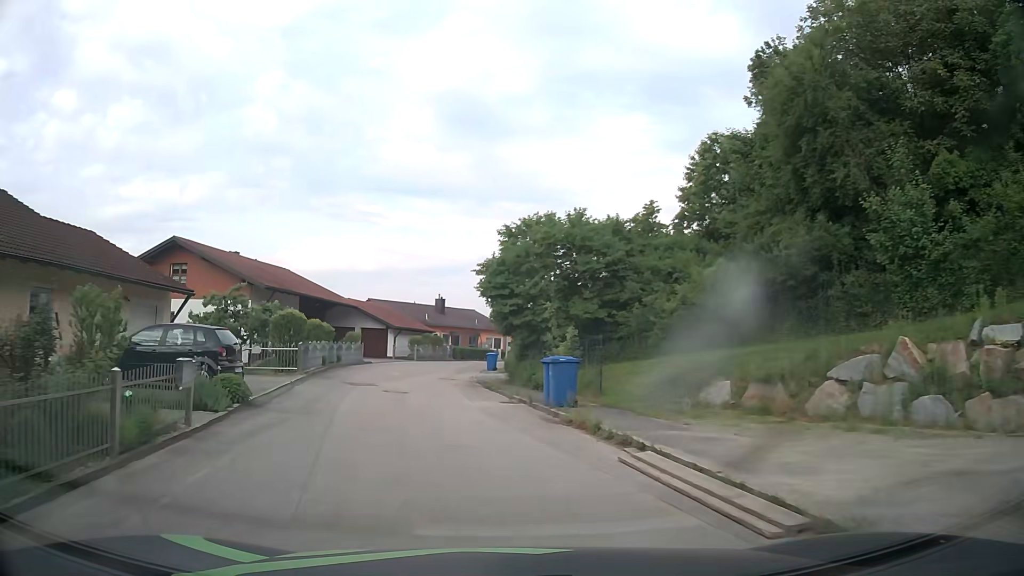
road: residential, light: Day
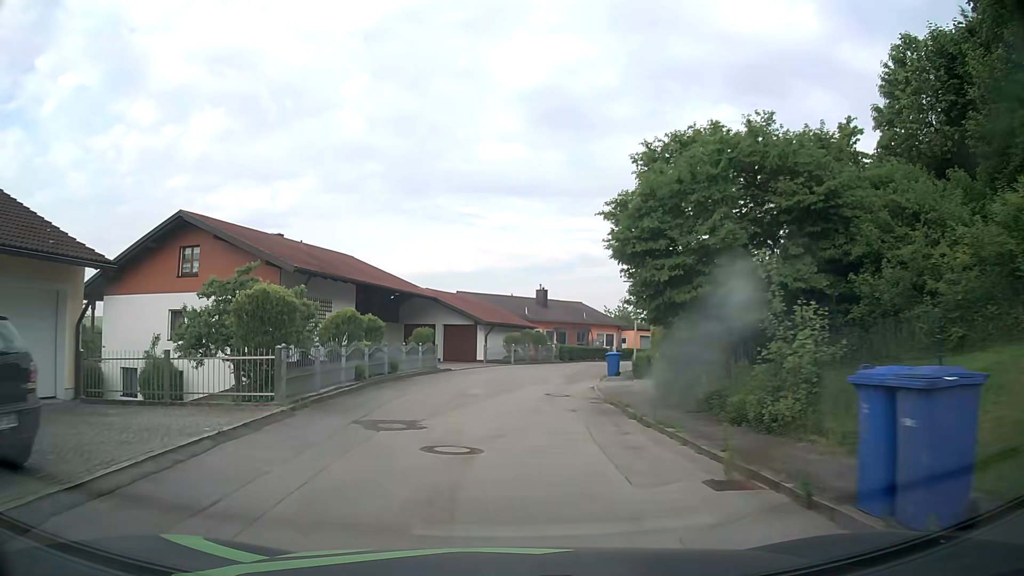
(-0.8, +10.4) m; -8°
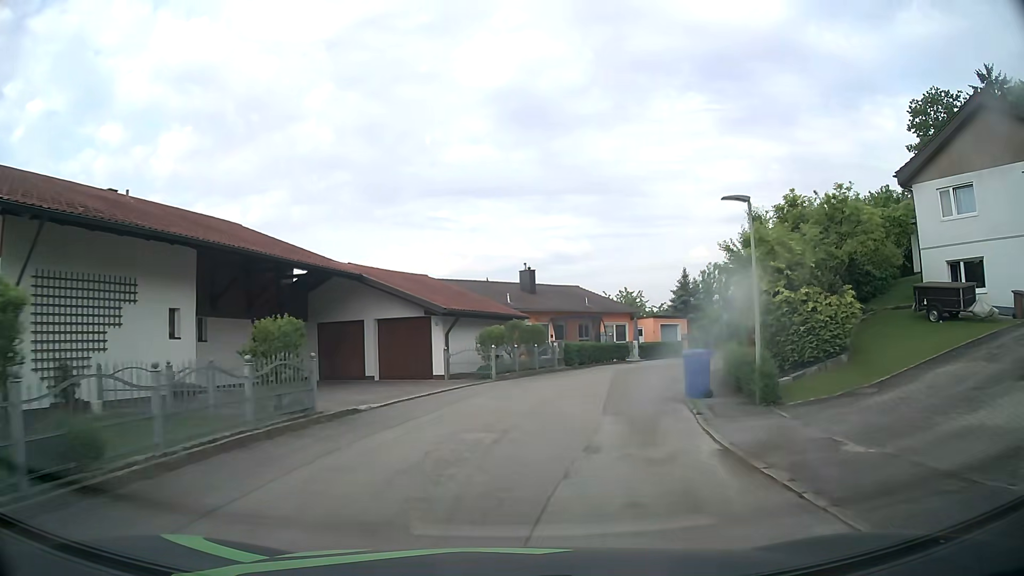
(0.0, +15.9) m; +2°
